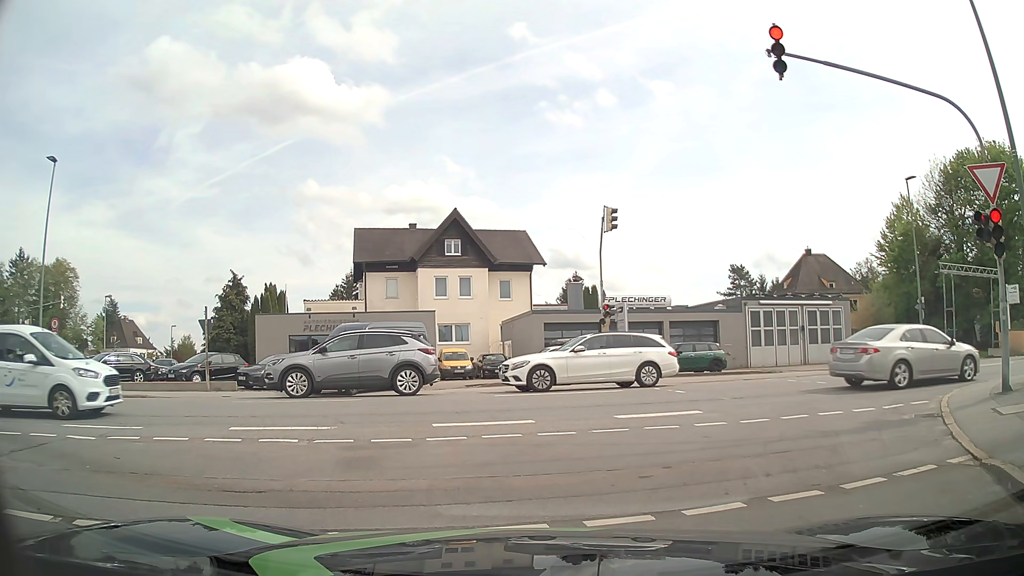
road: residential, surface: asphalt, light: Day
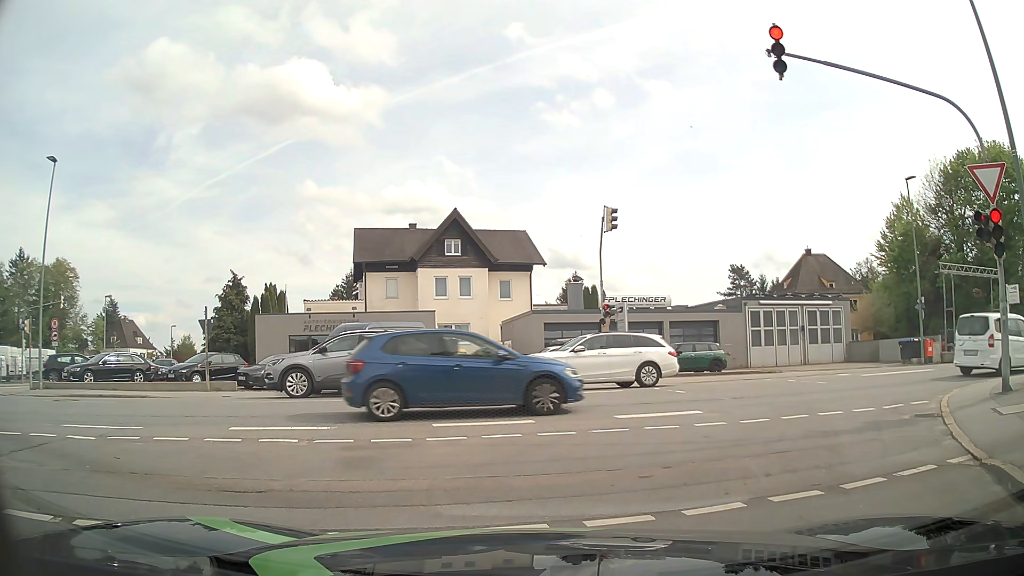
(0.0, 0.0) m; 0°
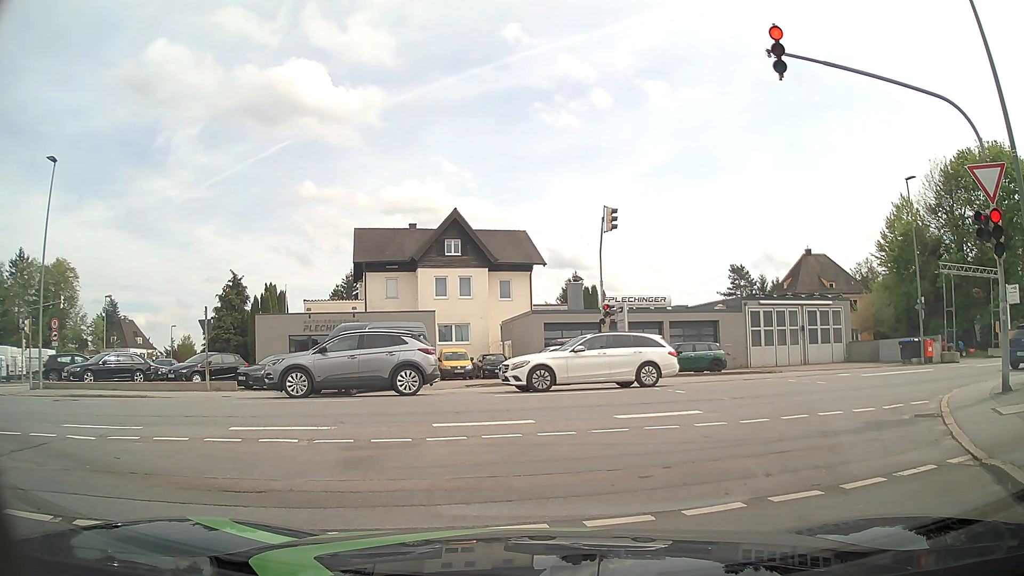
(0.0, 0.0) m; 0°
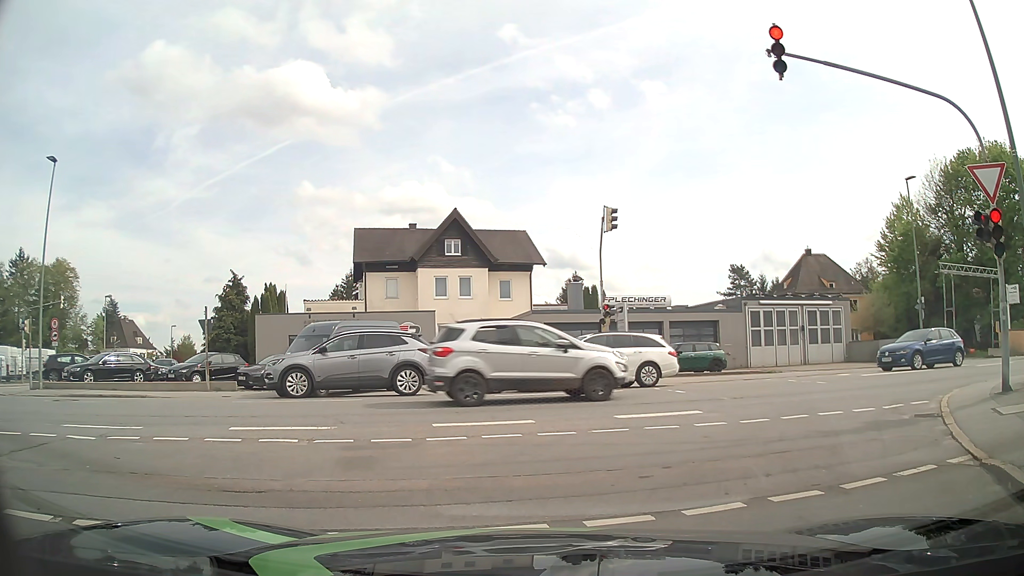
(0.0, 0.0) m; 0°
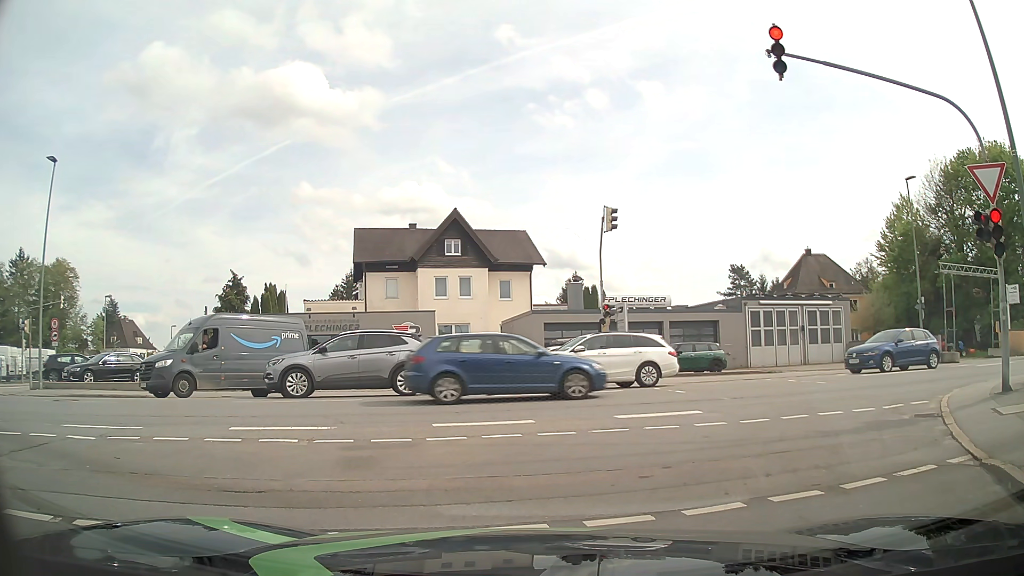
(0.0, 0.0) m; 0°
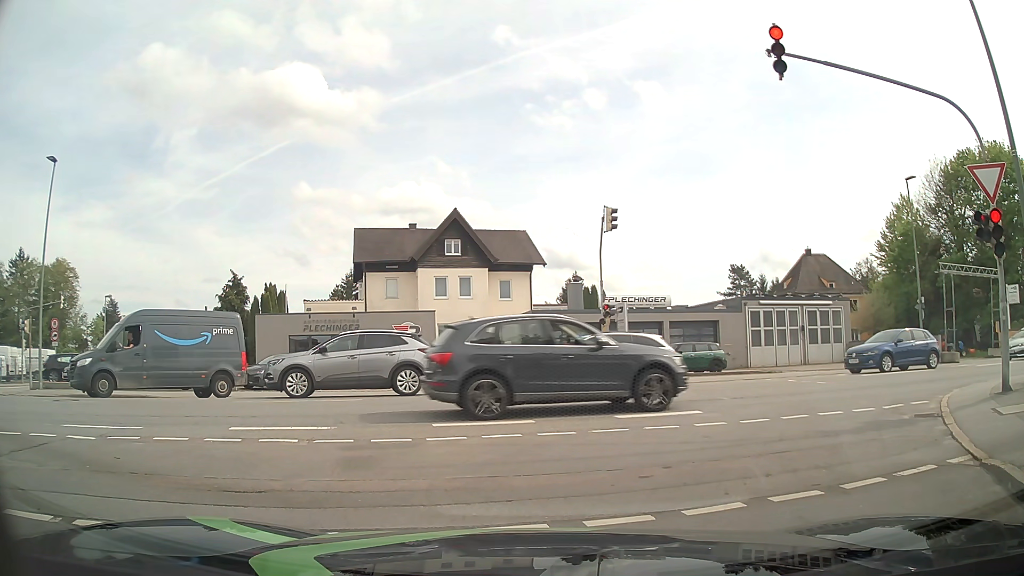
(0.0, 0.0) m; 0°
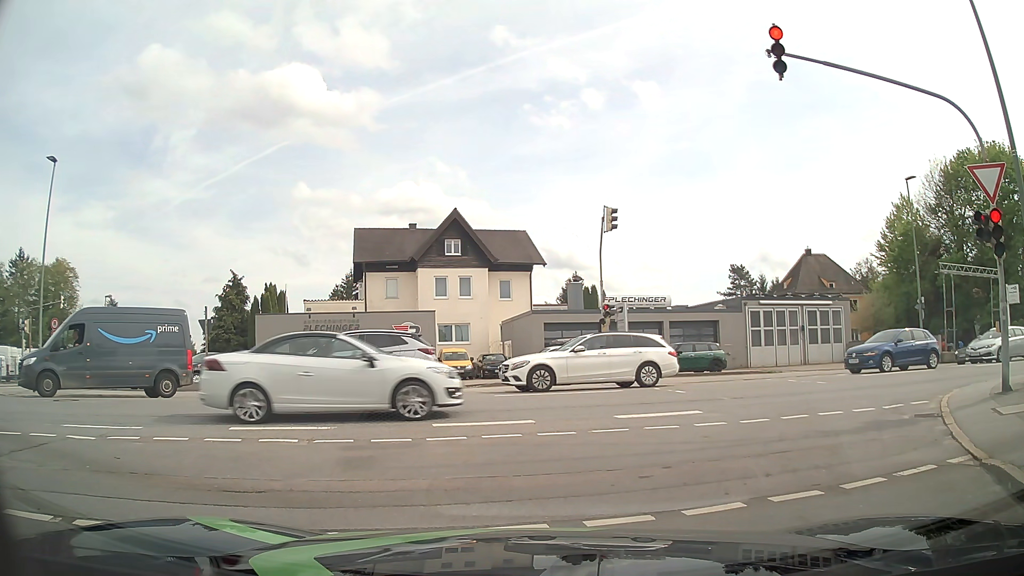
(0.0, 0.0) m; 0°
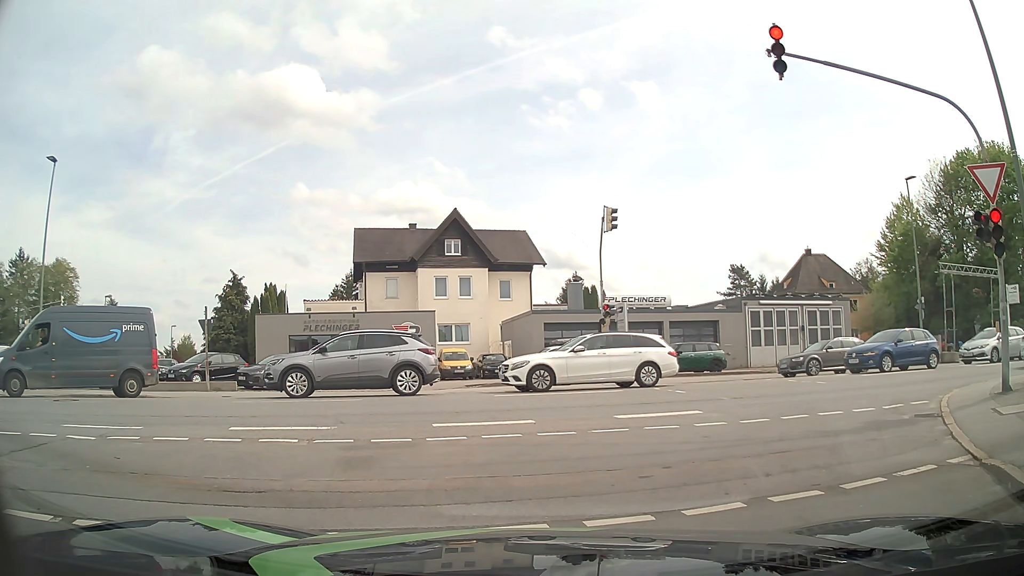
(0.0, 0.0) m; 0°
(+2, +10) (+9, +16) (+19, +20) (+28, +22) (+38, +25) (+48, +27) (+57, +30) (+67, +32) (+77, +35) (+86, +37) m
